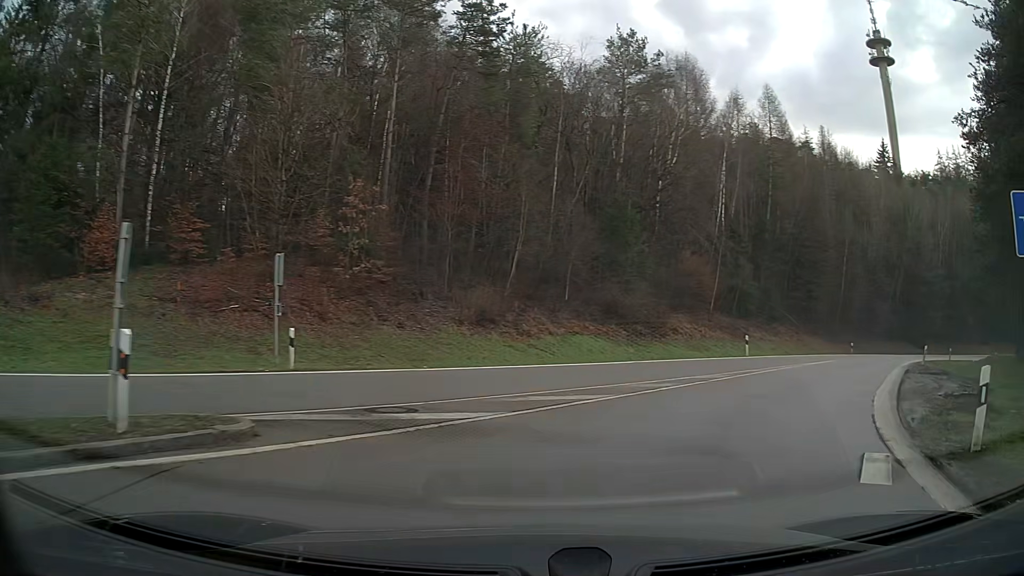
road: motorway_link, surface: asphalt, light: Day
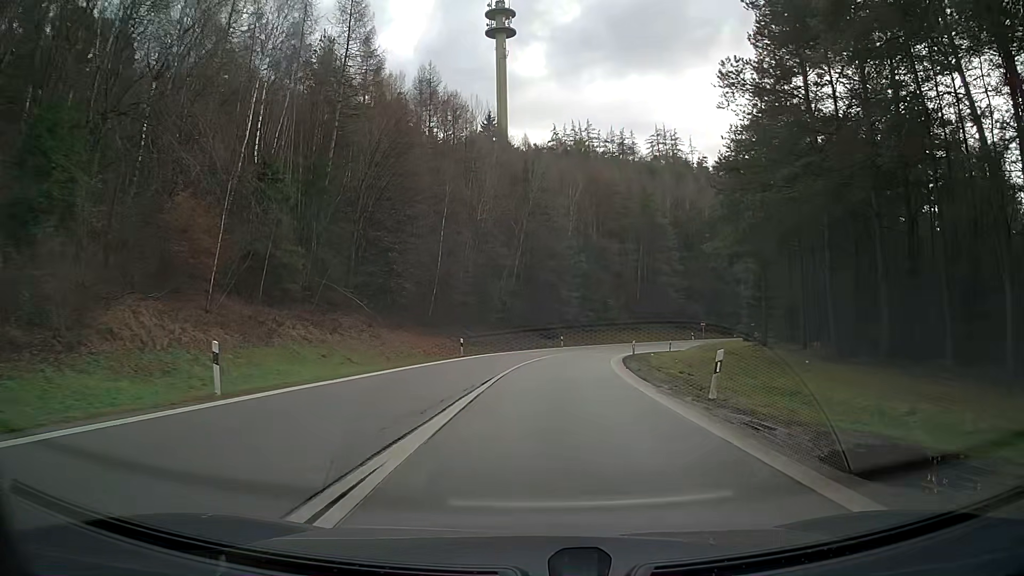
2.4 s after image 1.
(+7.6, +21.2) m; +31°
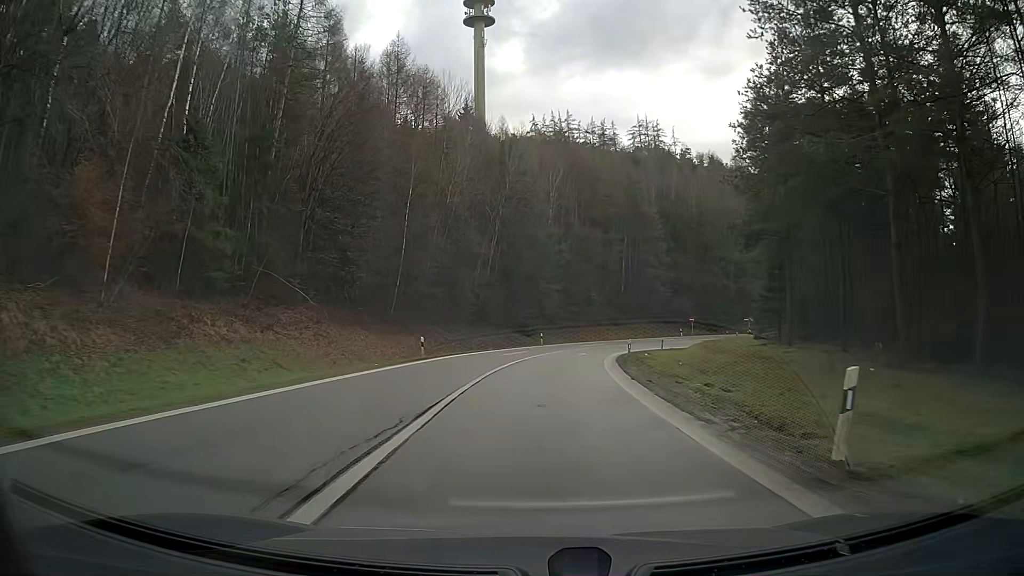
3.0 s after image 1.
(0.0, +6.5) m; +1°
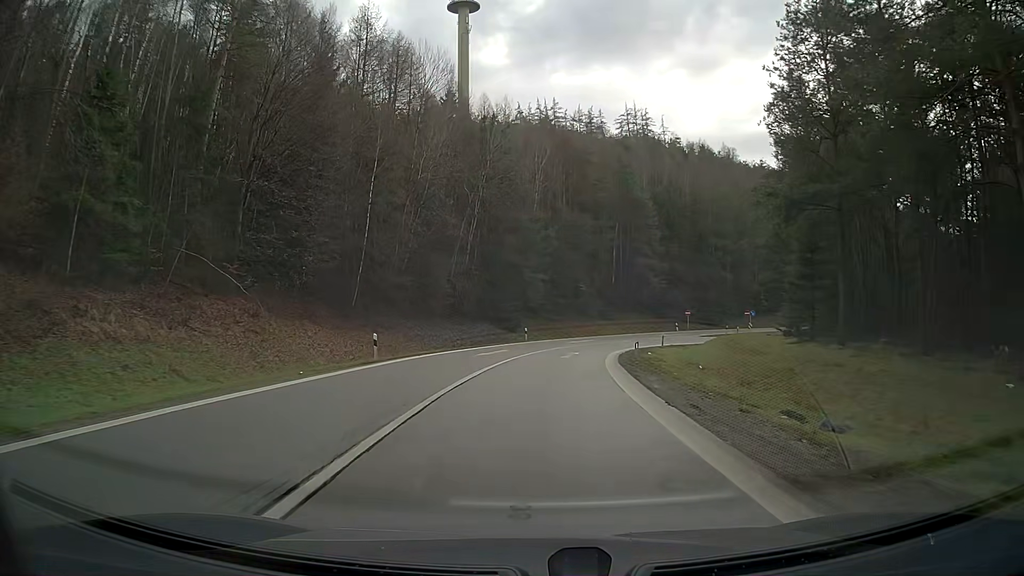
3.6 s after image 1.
(0.0, +6.7) m; +1°
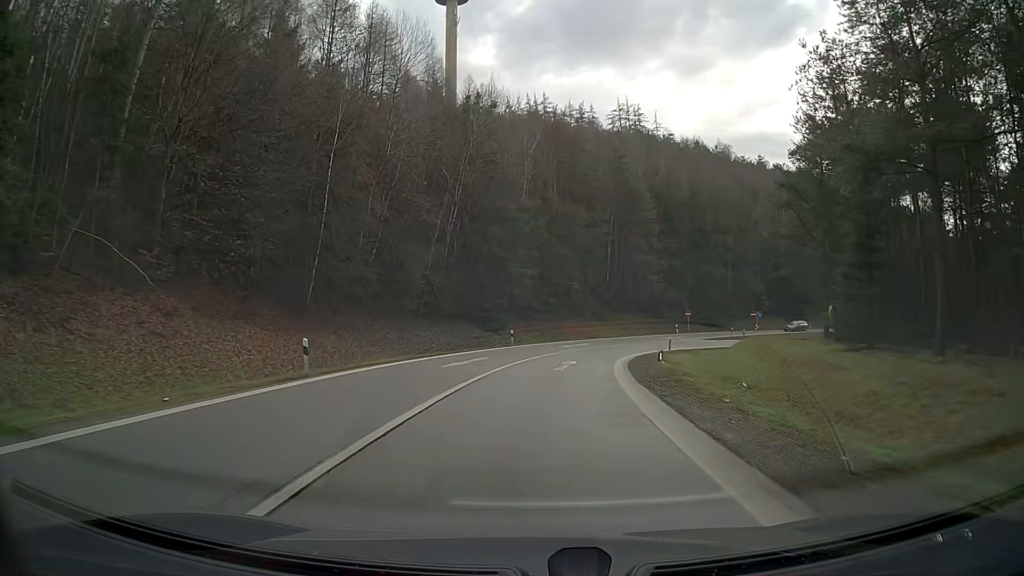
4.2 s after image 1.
(+0.1, +6.8) m; +2°
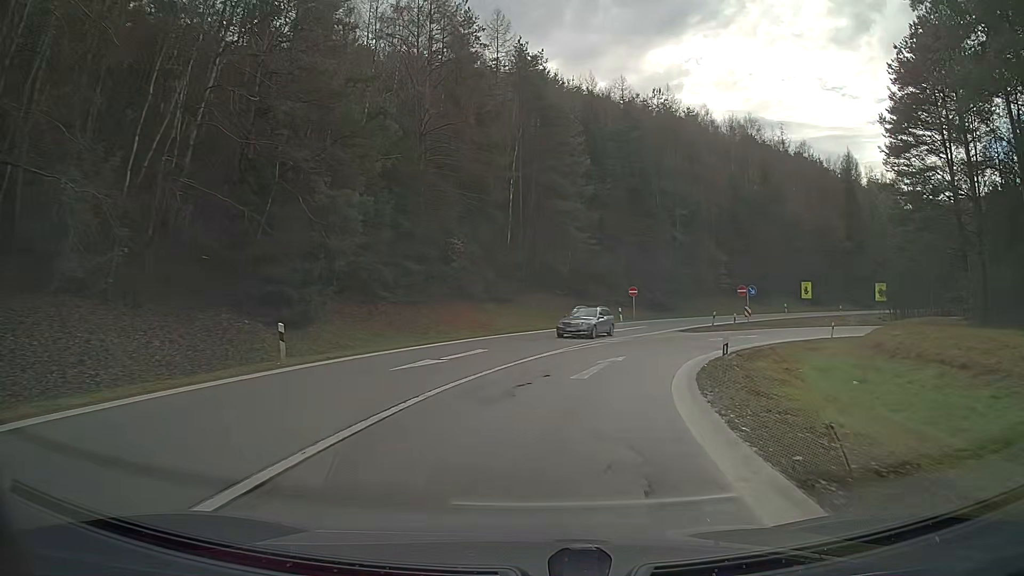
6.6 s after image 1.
(+2.2, +28.9) m; +11°
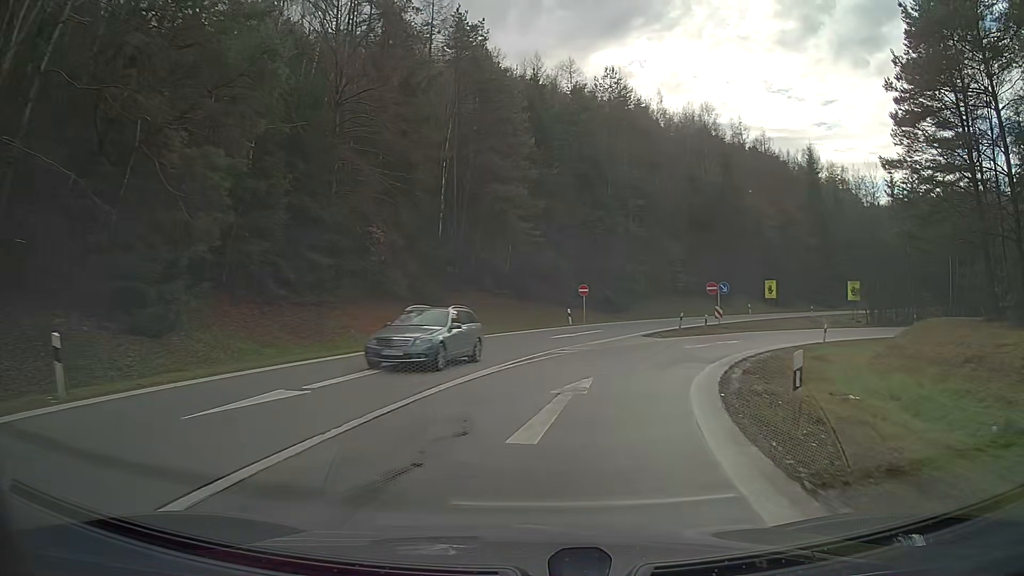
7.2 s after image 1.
(+0.4, +7.1) m; +6°
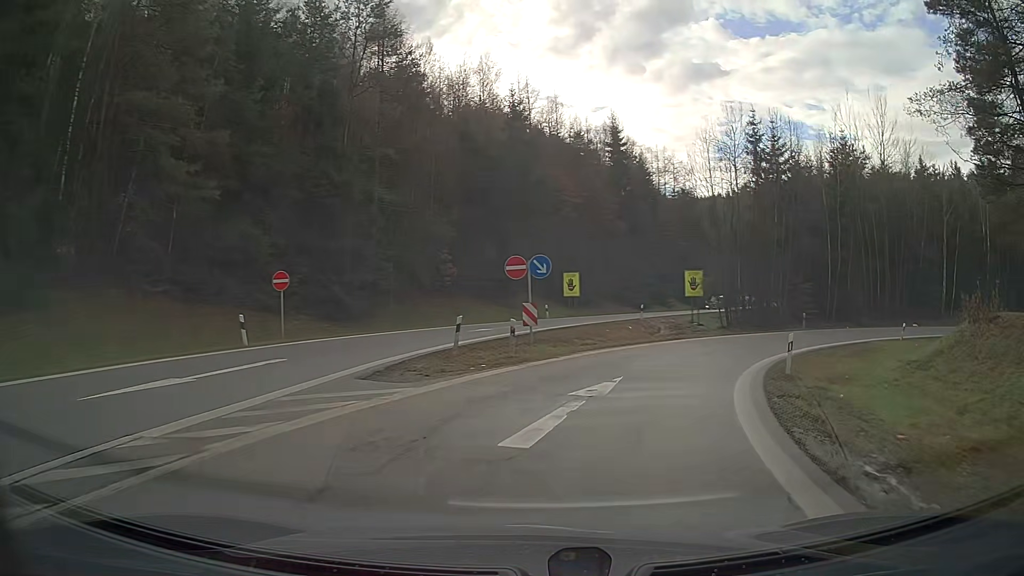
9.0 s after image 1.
(+3.5, +20.3) m; +21°
(+1, +10) (+4, +19) (+9, +28) (+16, +35) (+24, +41) (+33, +45) (+43, +47) (+53, +47) (+63, +45) (+72, +41) m
